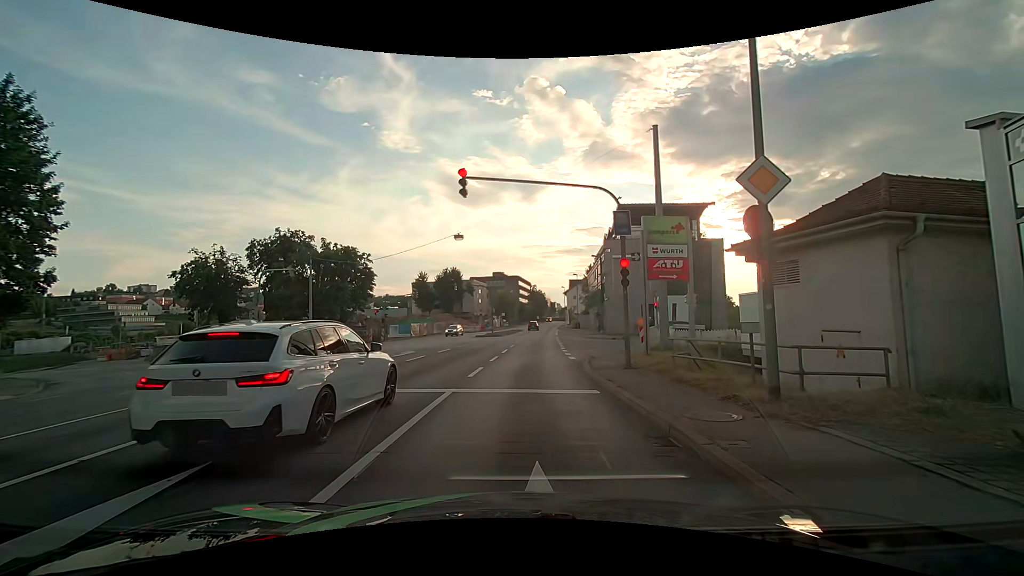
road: primary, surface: asphalt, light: Day
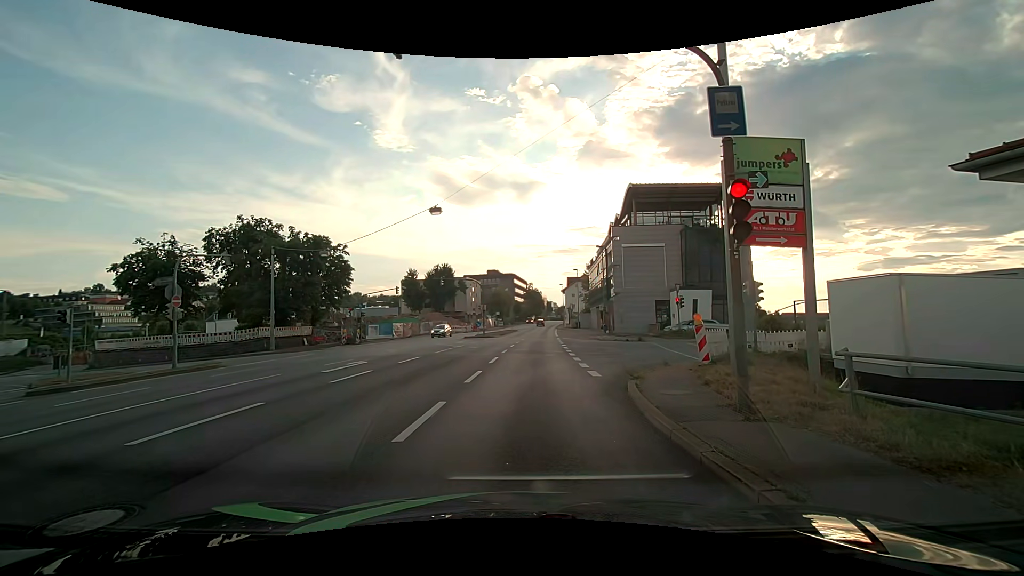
(0.0, +7.2) m; 0°
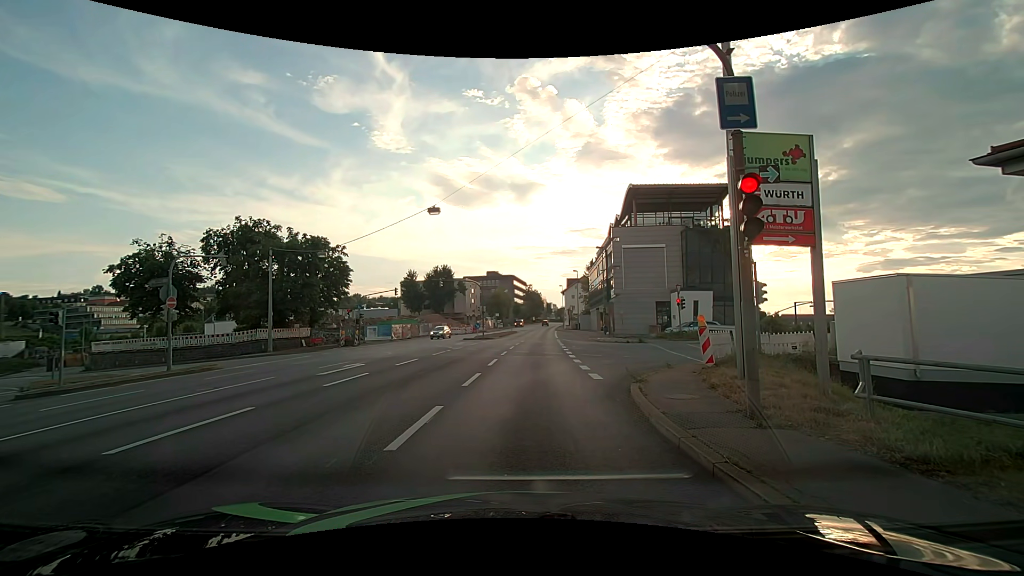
(0.0, +0.4) m; 0°
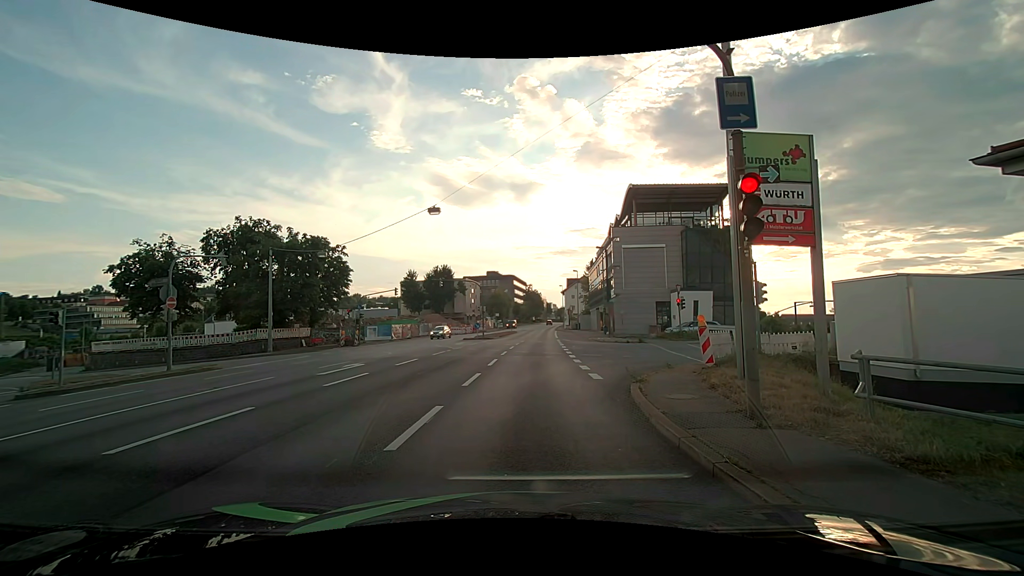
(0.0, 0.0) m; 0°
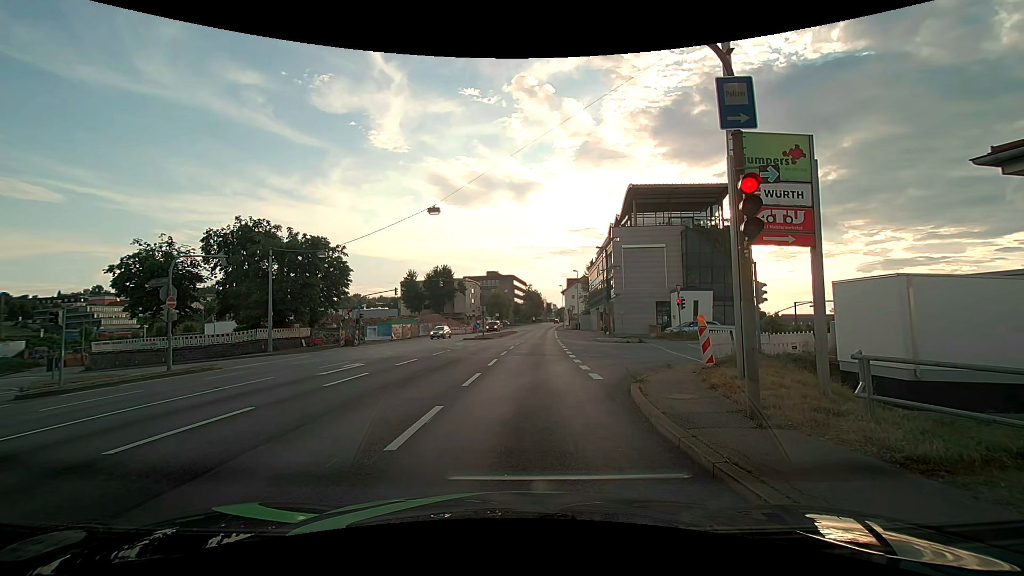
(0.0, 0.0) m; 0°
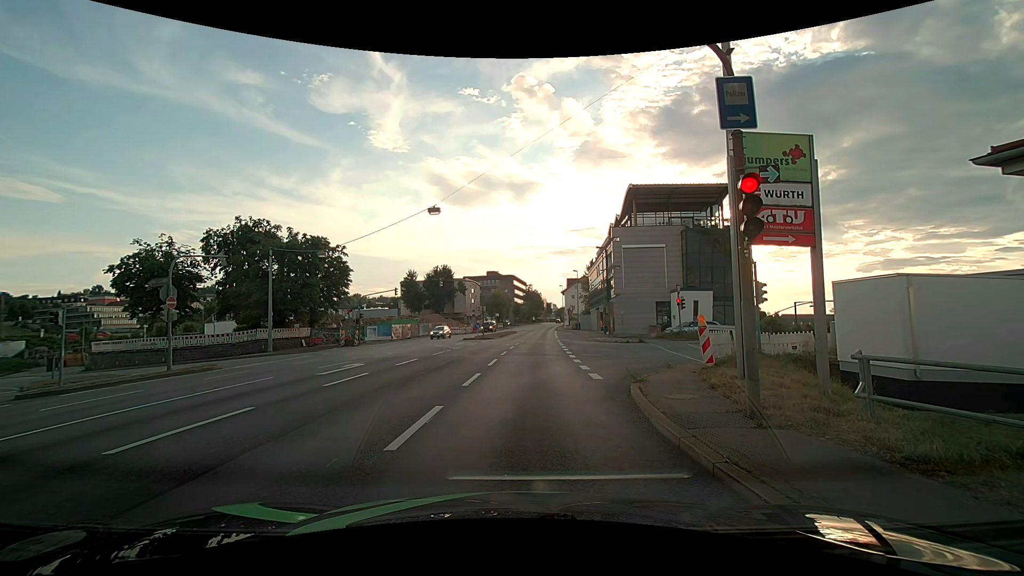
(0.0, 0.0) m; 0°
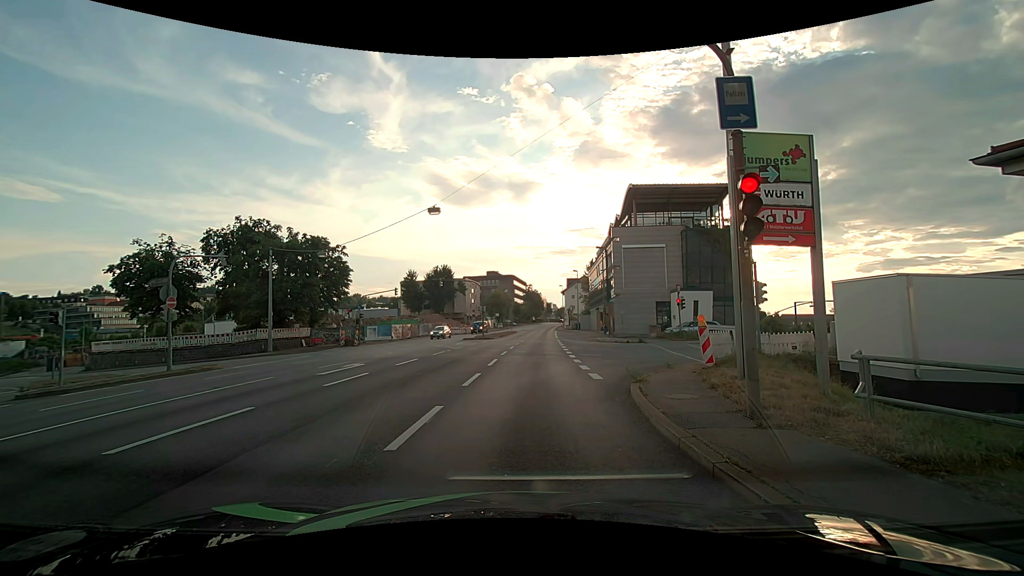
(0.0, 0.0) m; 0°
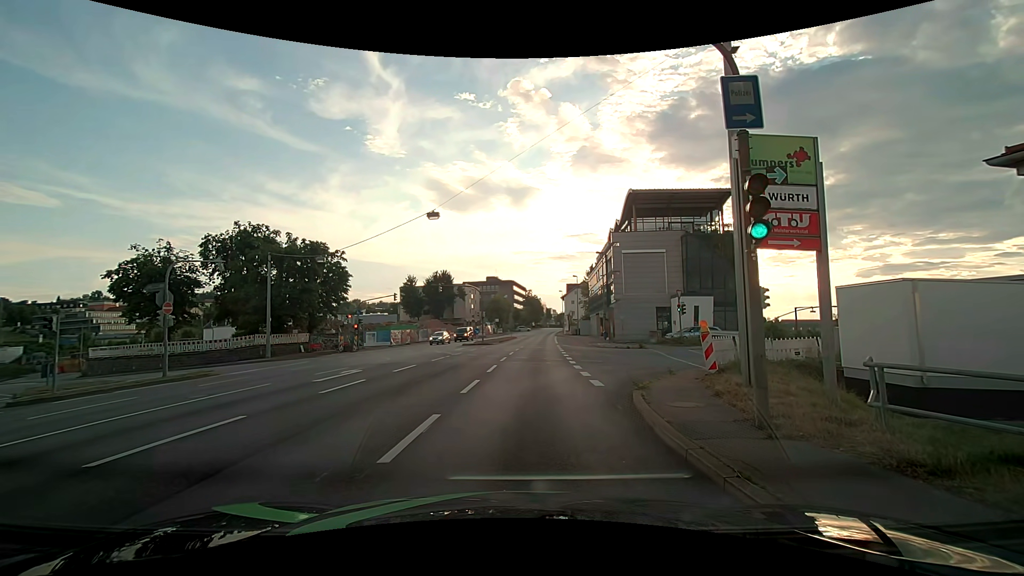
(0.0, +0.3) m; 0°
(0, +10) (+1, +20) (+1, +30) (+2, +40) (+2, +50) (+3, +60) (+3, +70) (+4, +80) (+5, +90) (+6, +100) m
